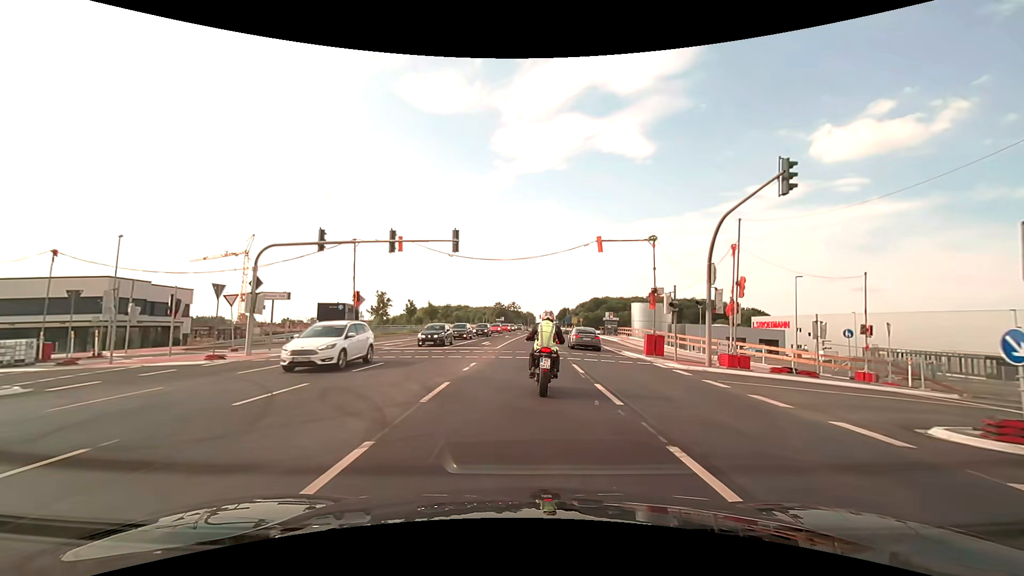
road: primary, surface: asphalt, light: Day
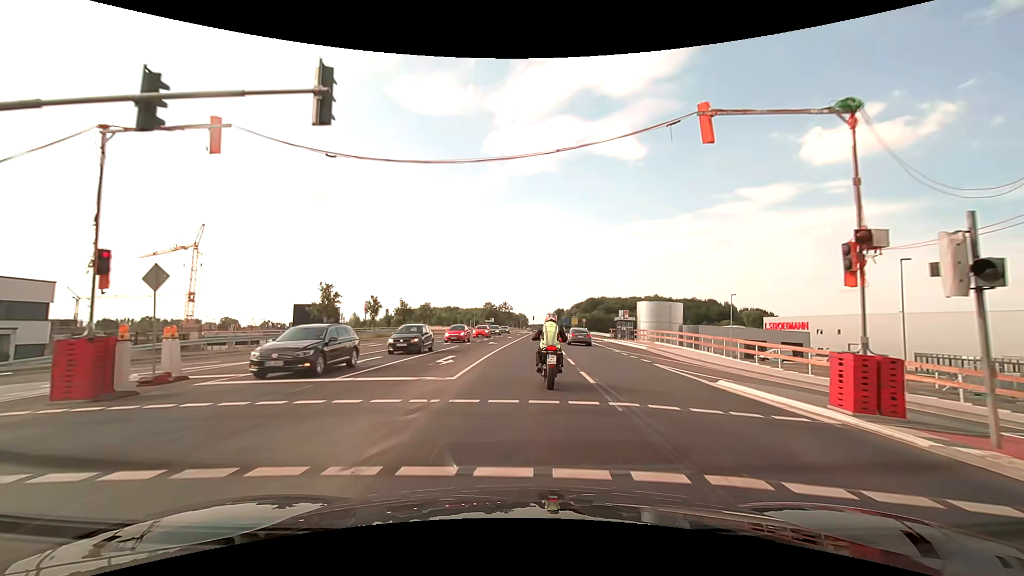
(+0.1, +16.4) m; +1°
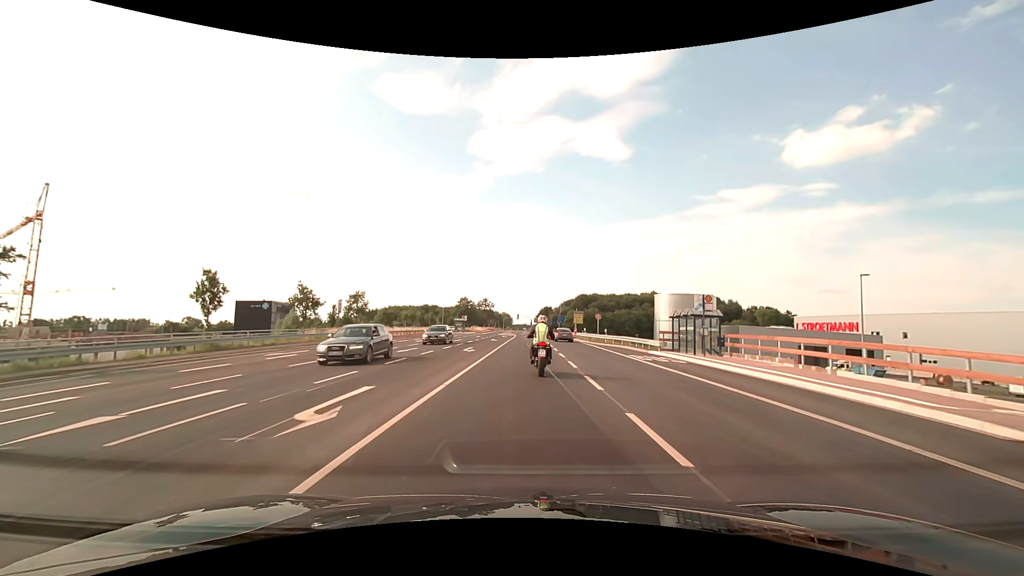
(+0.6, +31.4) m; +2°
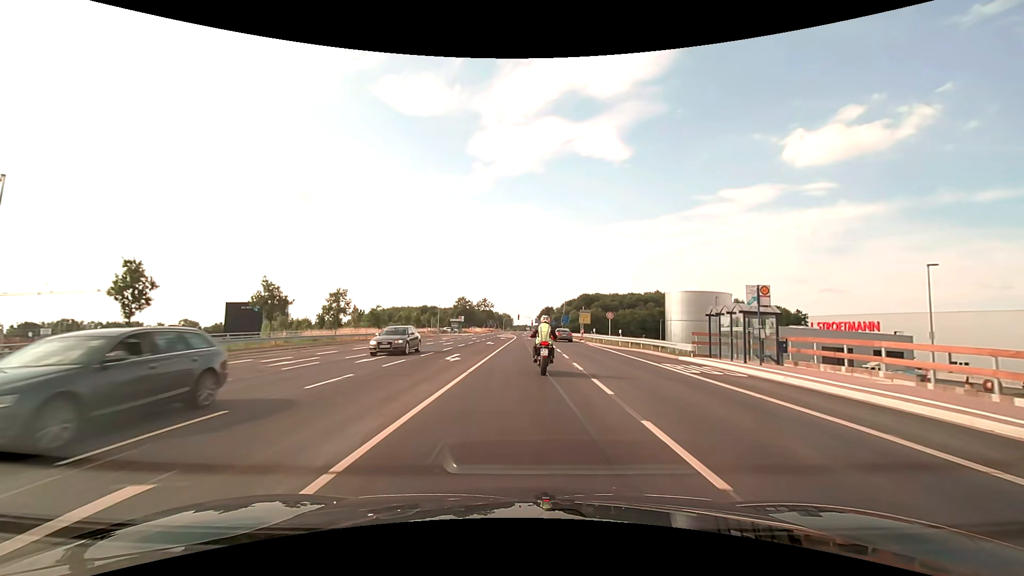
(0.0, +6.8) m; 0°
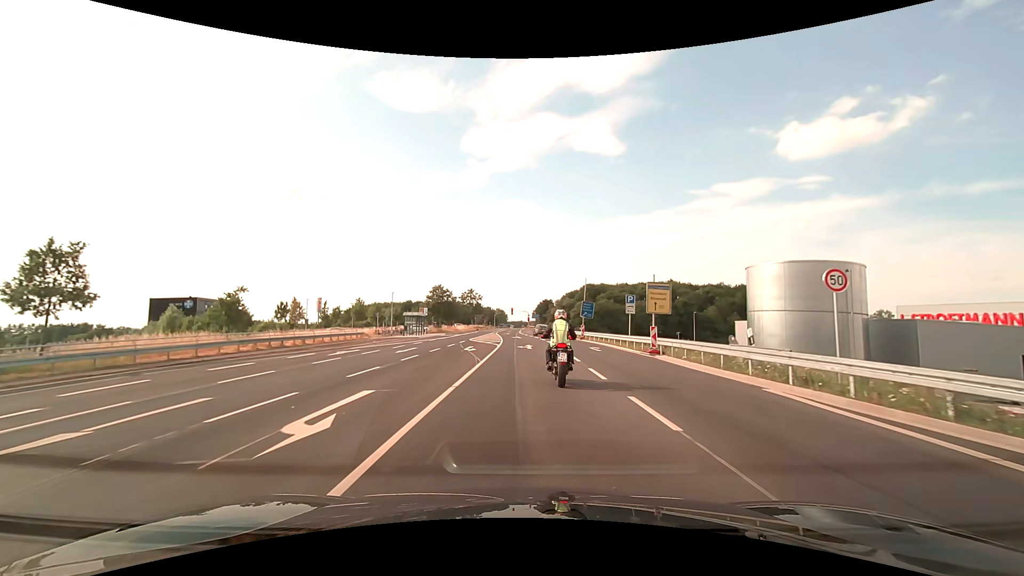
(+0.2, +34.1) m; +1°
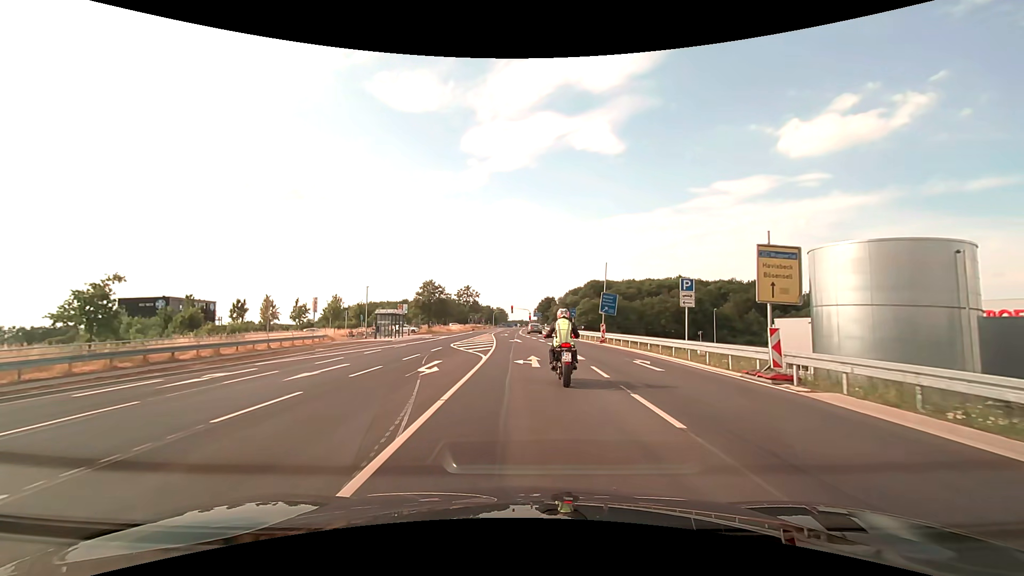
(0.0, +11.9) m; 0°
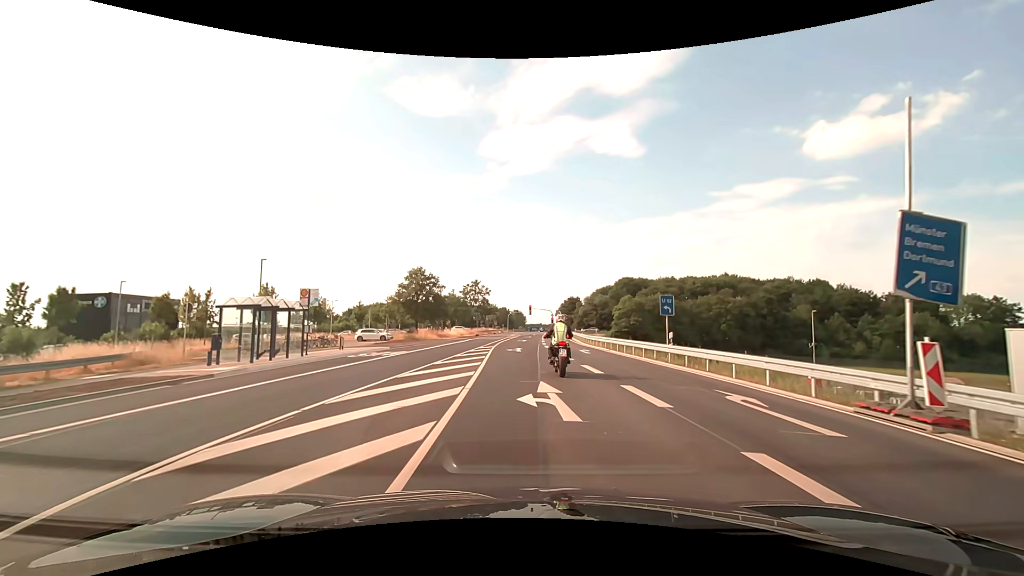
(-0.6, +28.3) m; -2°
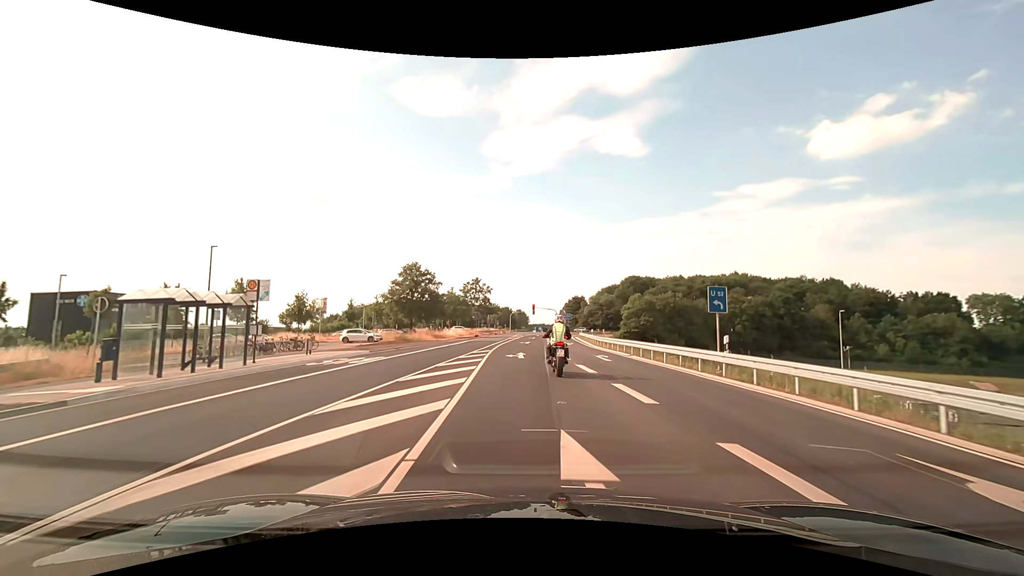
(0.0, +5.7) m; 0°
(0, +10) (0, +20) (0, +30) (0, +40) (0, +50) (+1, +60) (+1, +70) (+2, +80) (+3, +90) (+3, +100) m
